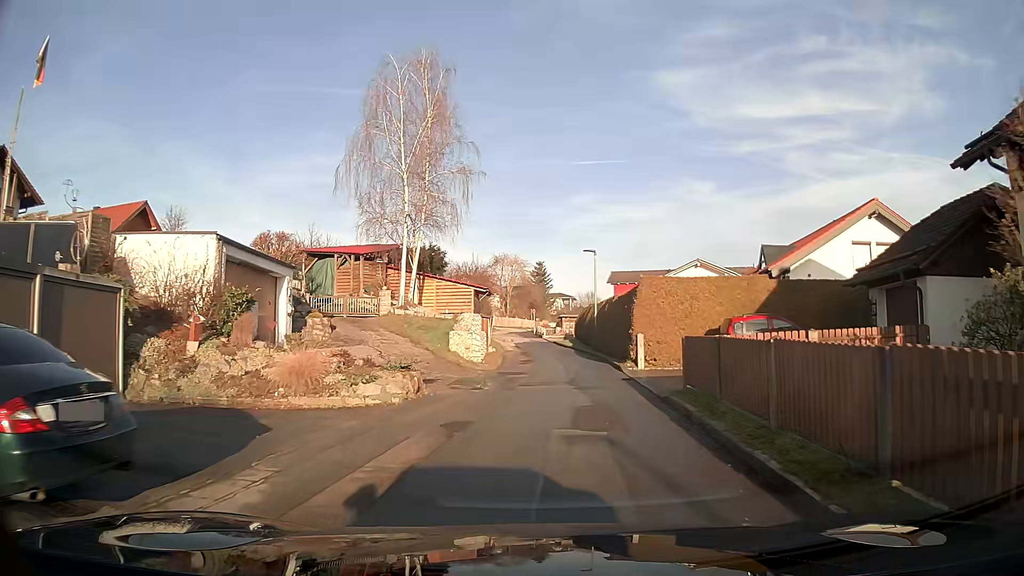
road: residential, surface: asphalt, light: Day
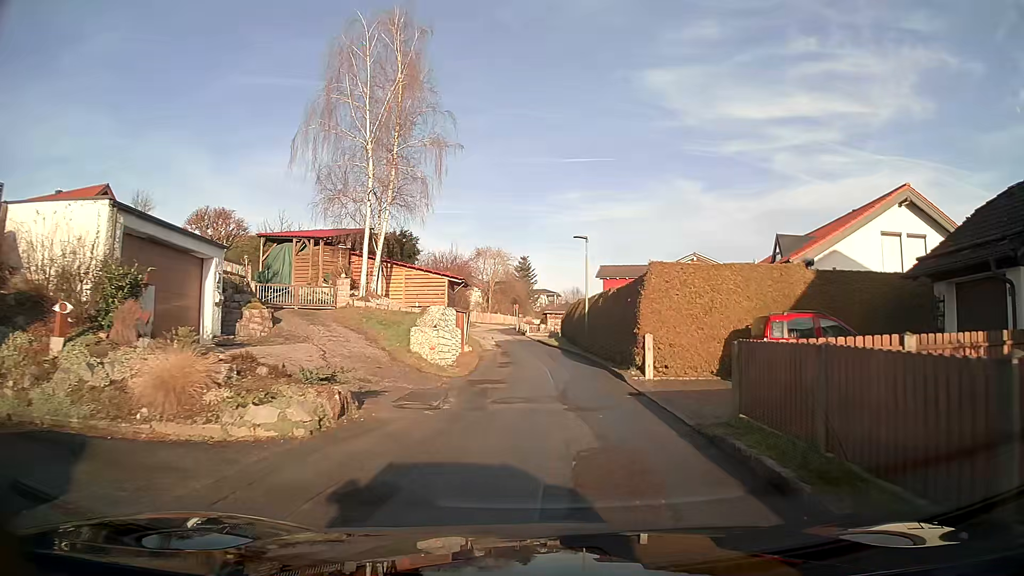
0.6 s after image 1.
(0.0, +4.3) m; +1°
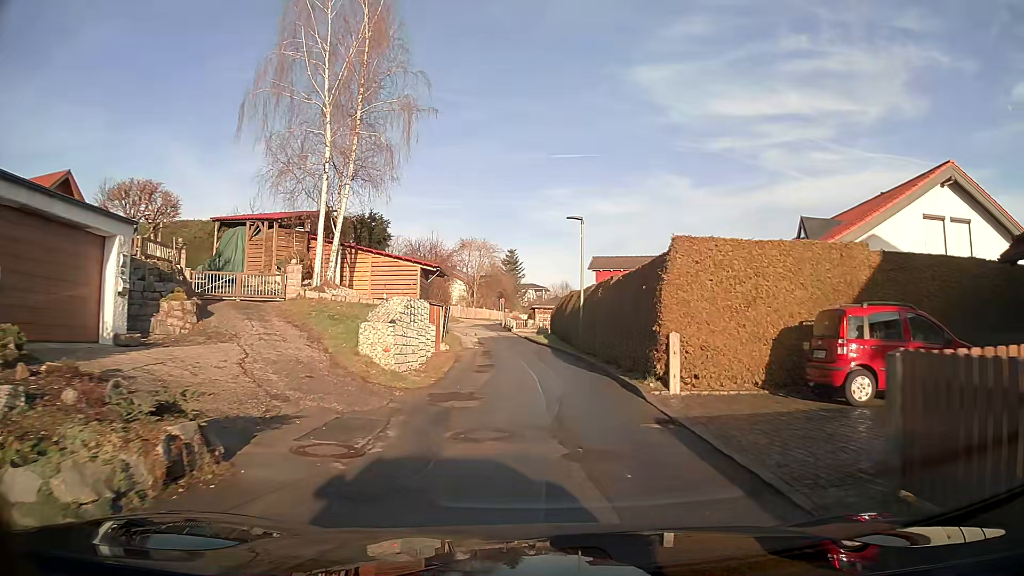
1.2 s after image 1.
(0.0, +4.2) m; +1°
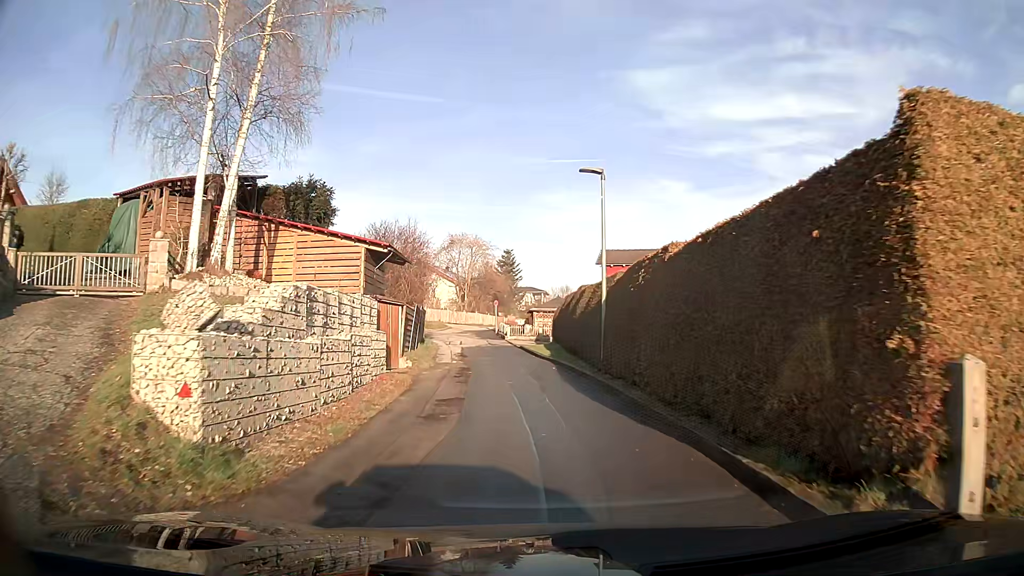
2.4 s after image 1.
(0.0, +8.5) m; 0°
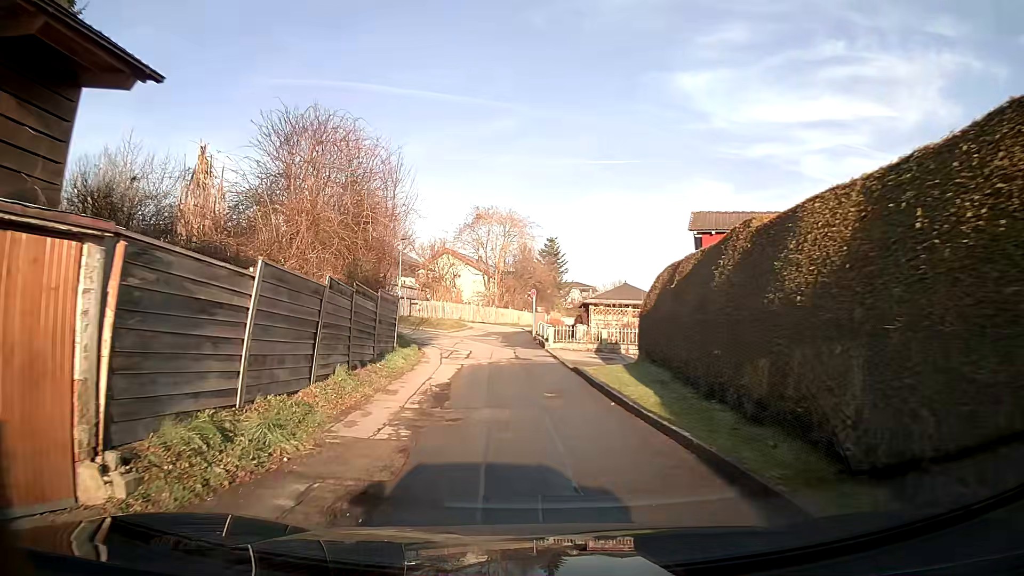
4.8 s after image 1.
(-0.5, +16.3) m; -4°
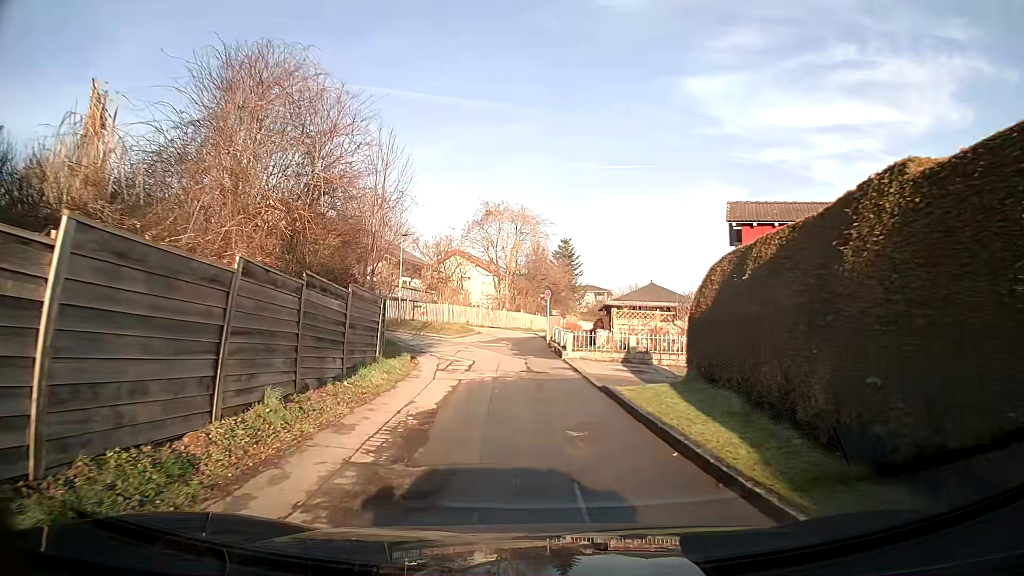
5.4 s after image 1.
(0.0, +3.8) m; -1°
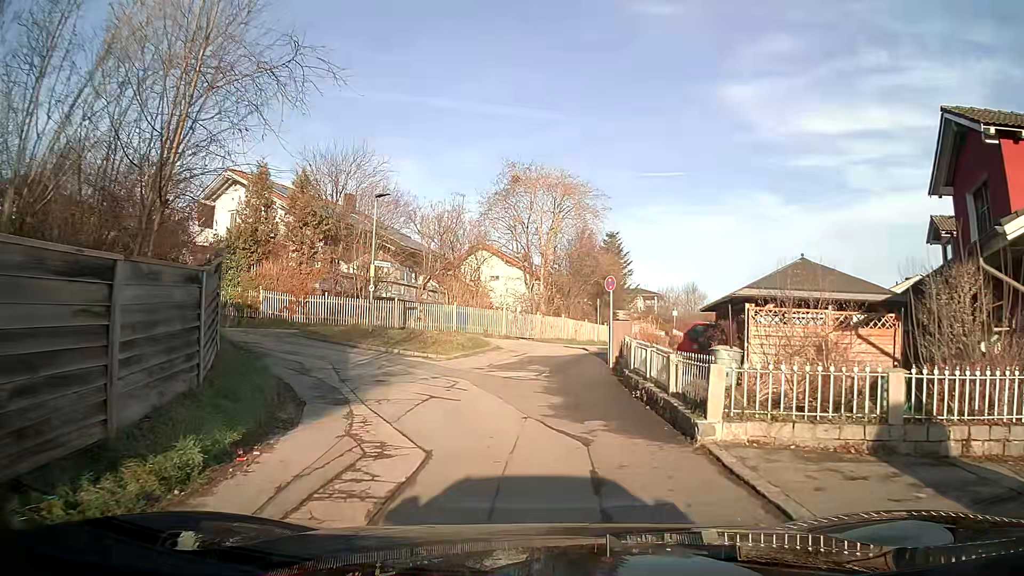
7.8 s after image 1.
(-0.4, +13.8) m; -4°
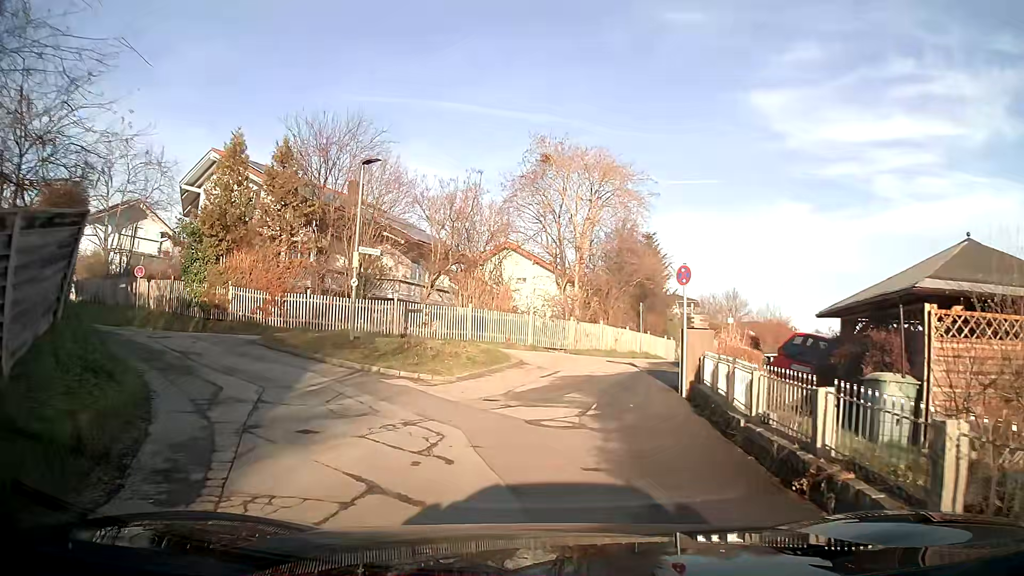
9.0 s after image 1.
(-0.1, +6.0) m; -2°
(-2, +10) (-9, +17) (-18, +22) (-27, +26) (-36, +30) (-45, +34) (-55, +37) (-64, +41) (-73, +45) (-82, +49) m
